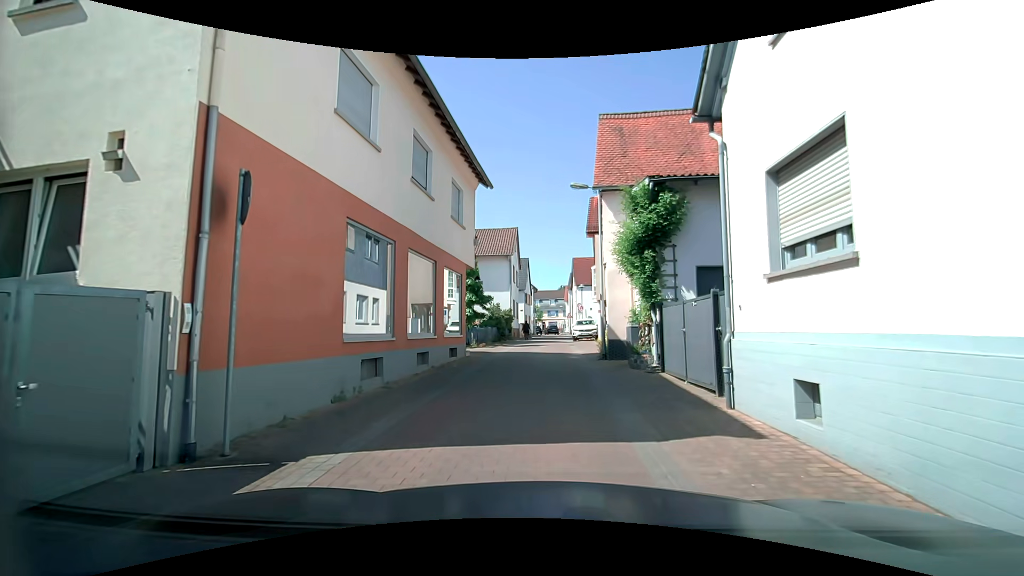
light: Day
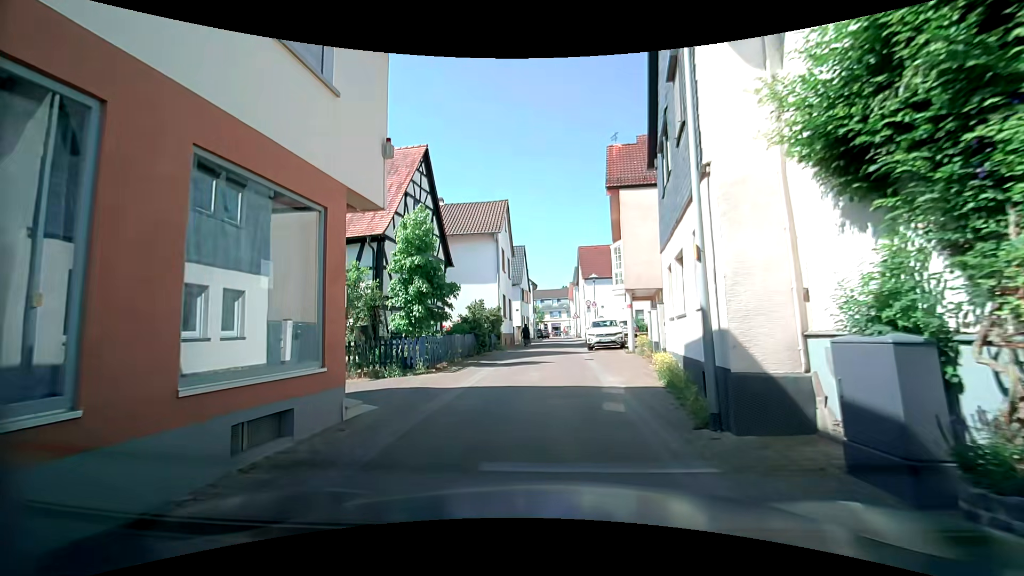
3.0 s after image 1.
(+0.3, +11.0) m; +1°
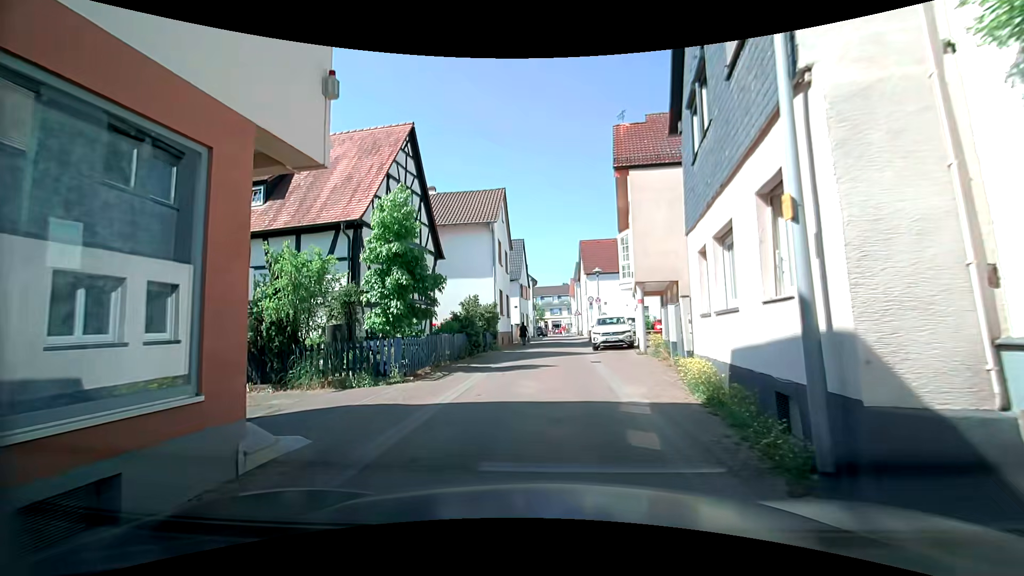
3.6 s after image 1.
(-0.1, +2.4) m; 0°
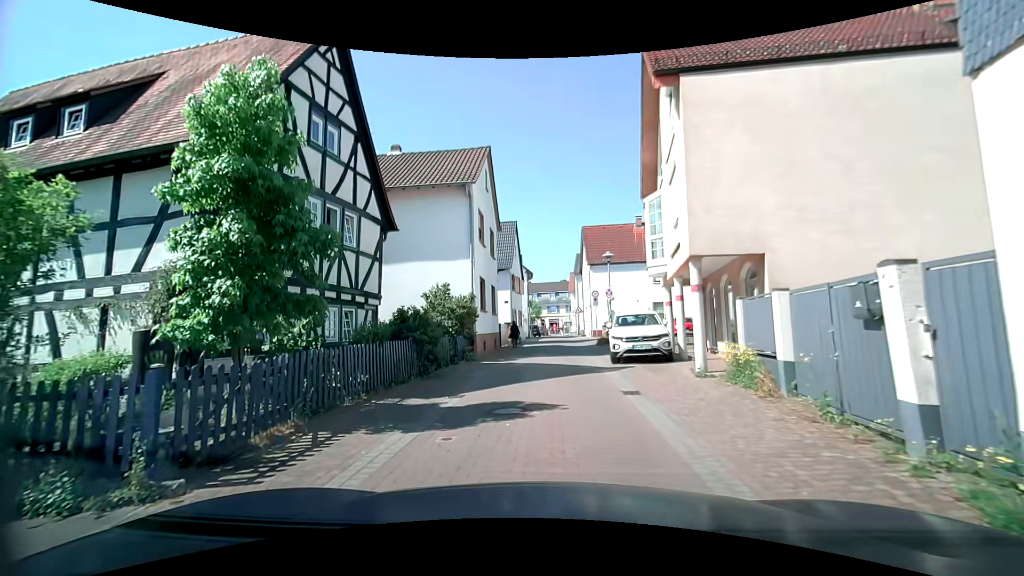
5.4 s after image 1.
(-0.3, +7.2) m; -1°
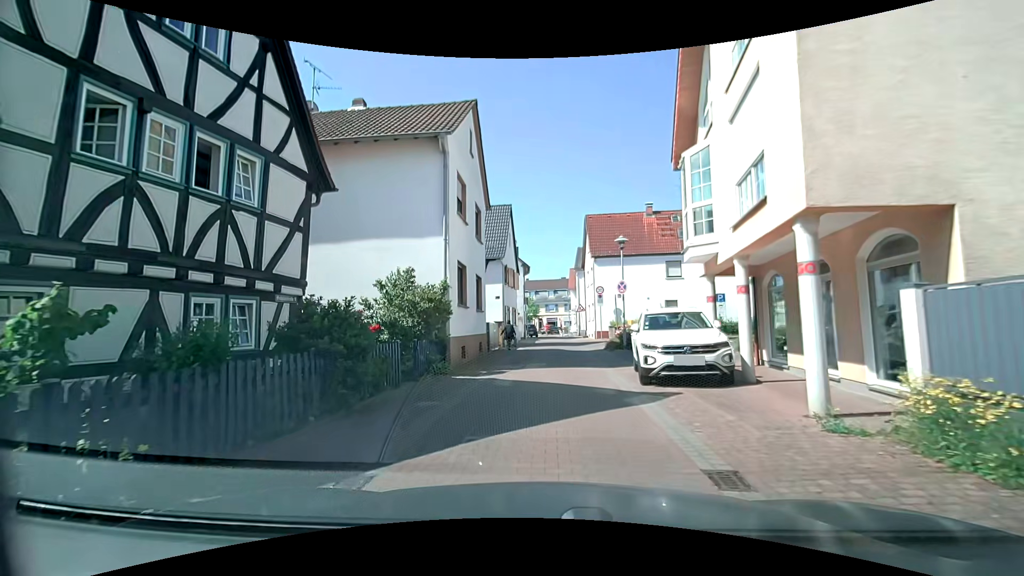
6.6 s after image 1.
(+0.1, +4.9) m; +1°
